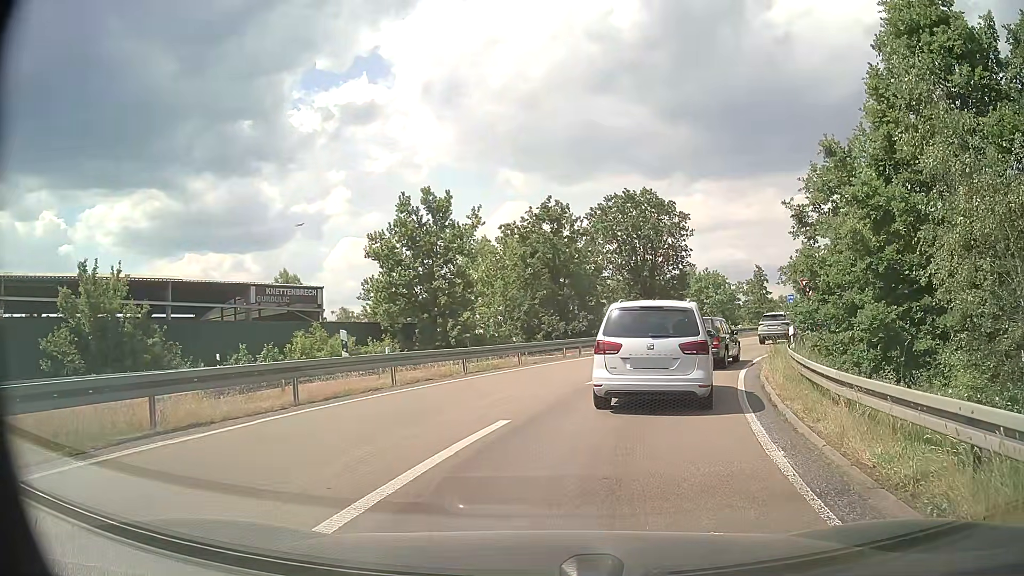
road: motorway_link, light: Day
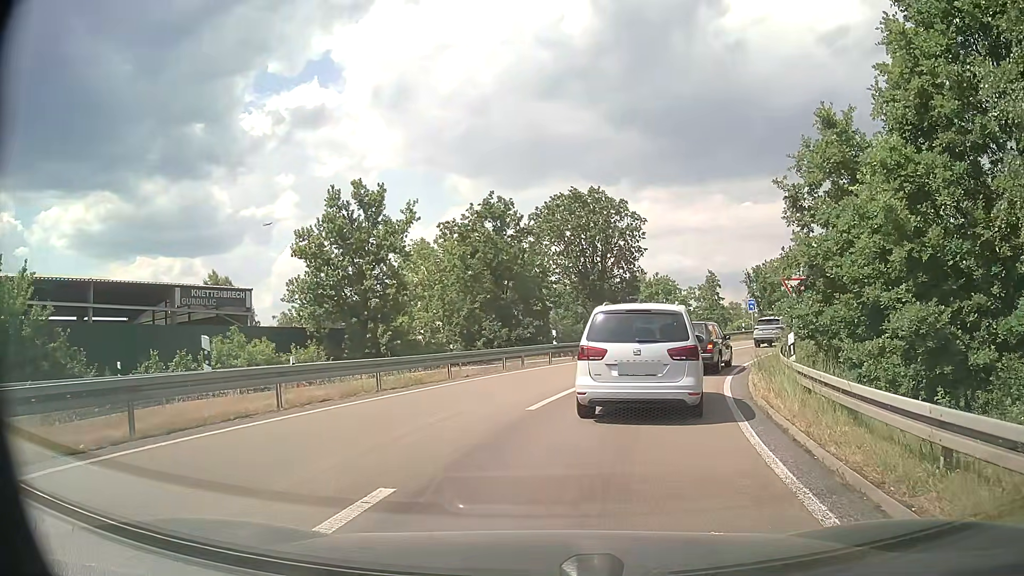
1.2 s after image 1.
(+0.2, +3.9) m; +5°
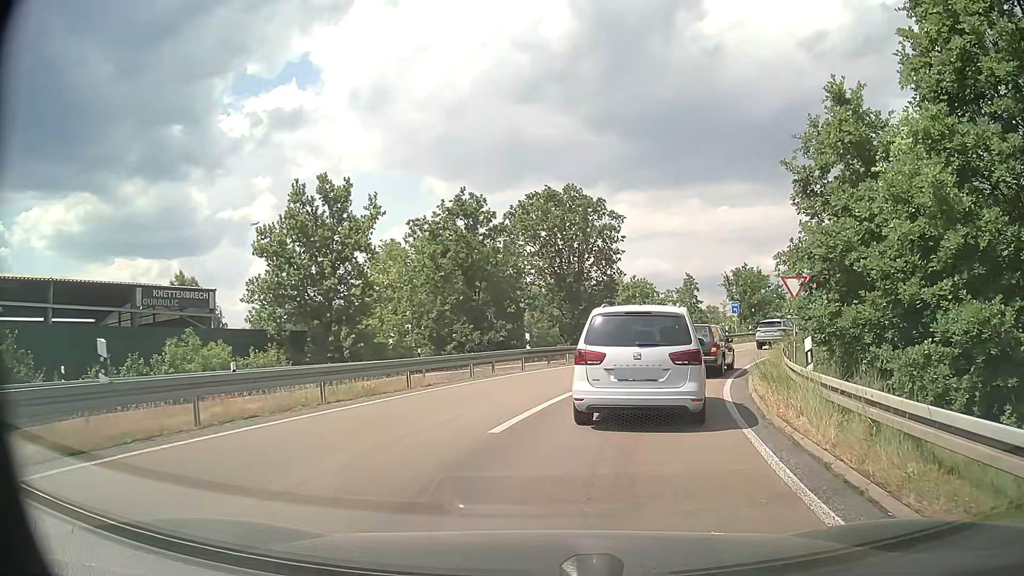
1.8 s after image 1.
(+0.1, +2.3) m; +2°
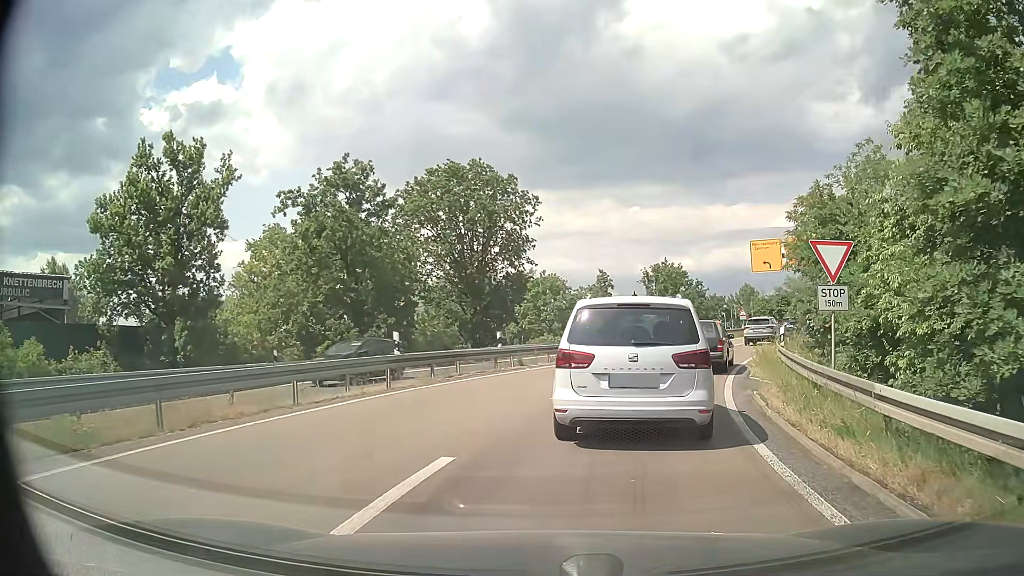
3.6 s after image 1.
(+0.6, +8.3) m; +8°
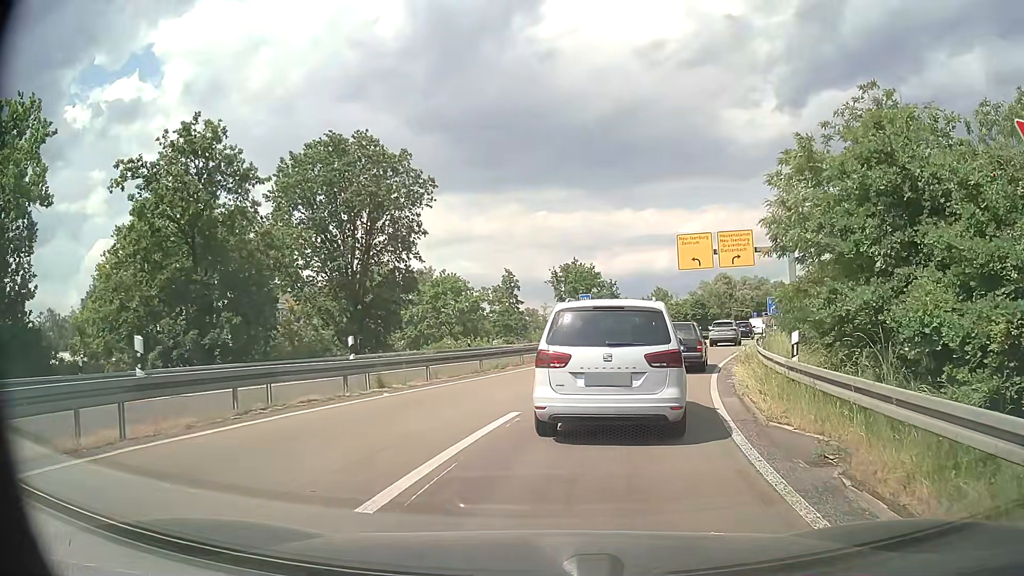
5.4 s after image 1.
(+0.6, +7.8) m; +7°
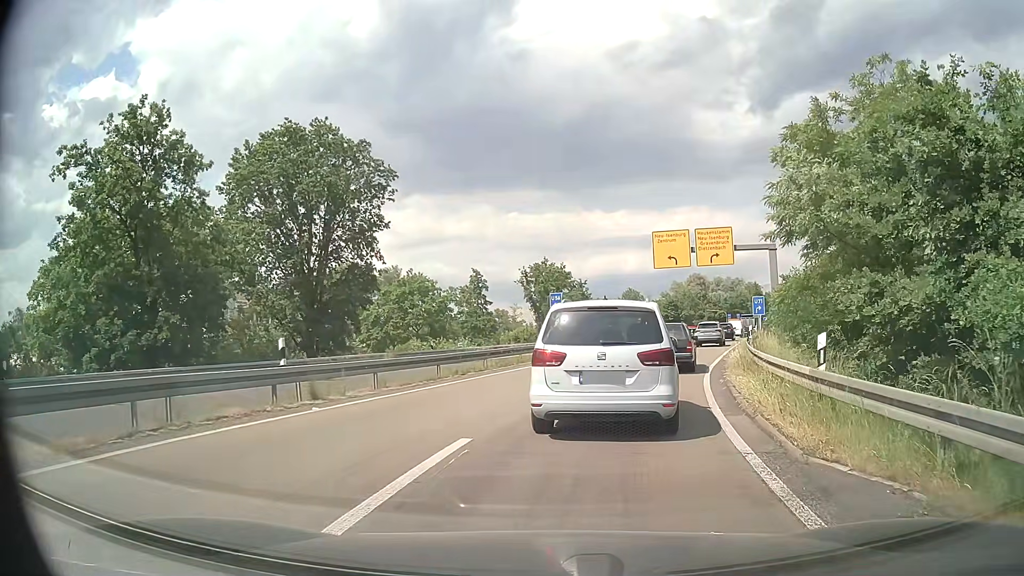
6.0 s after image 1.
(+0.1, +2.6) m; +3°
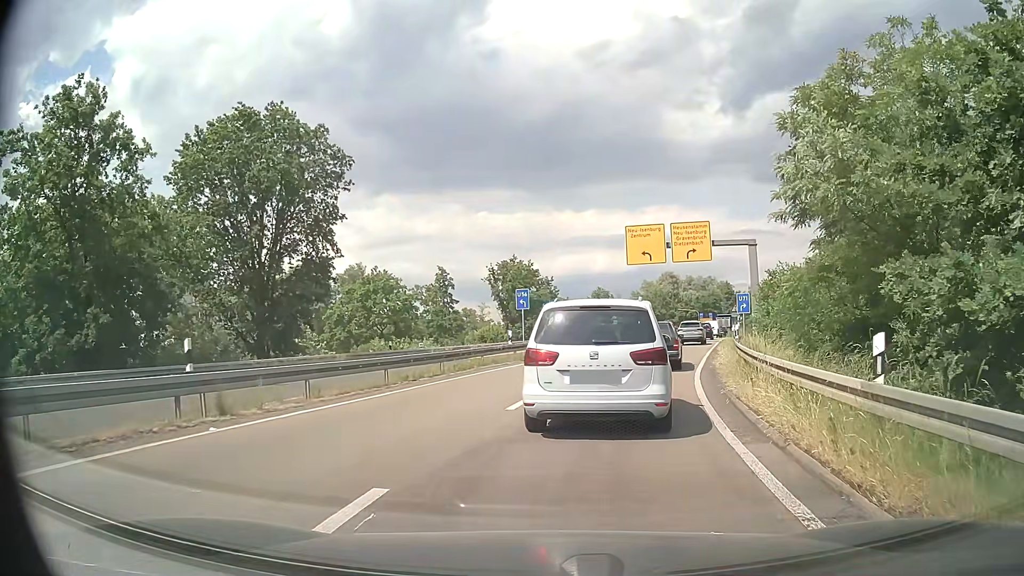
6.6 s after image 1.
(+0.1, +2.8) m; +3°
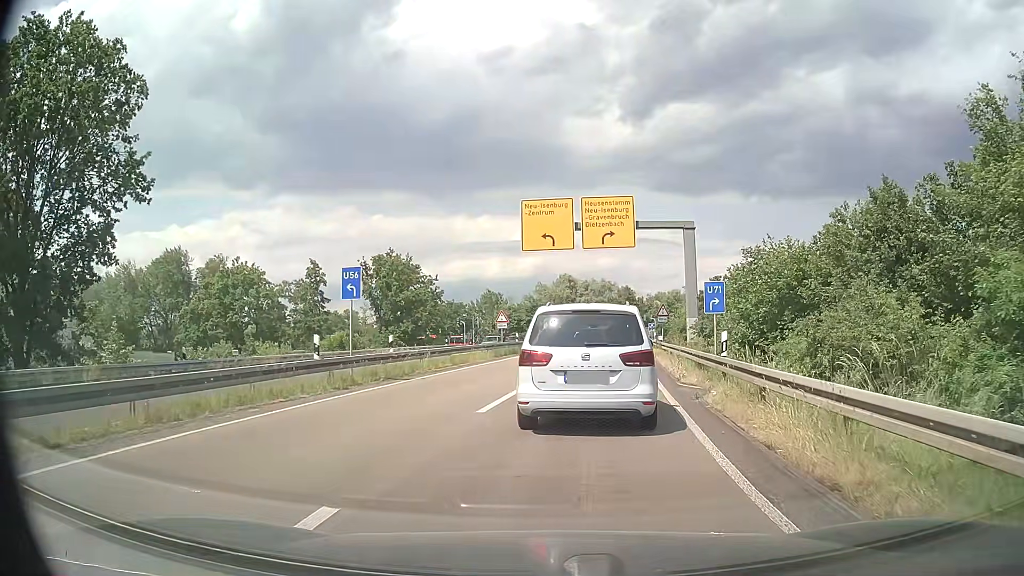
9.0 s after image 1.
(+1.0, +12.4) m; +9°
(+1, +10) (+2, +20) (+3, +30) (+4, +40) (+5, +50) (+6, +60) (+8, +70) (+9, +79) (+11, +89) (+13, +99) m
